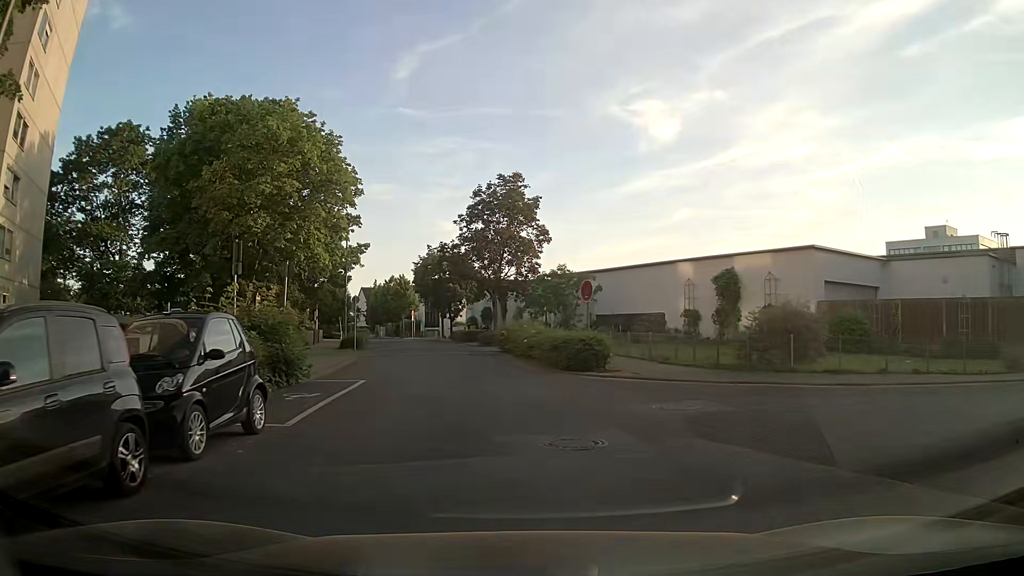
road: residential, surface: asphalt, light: Day
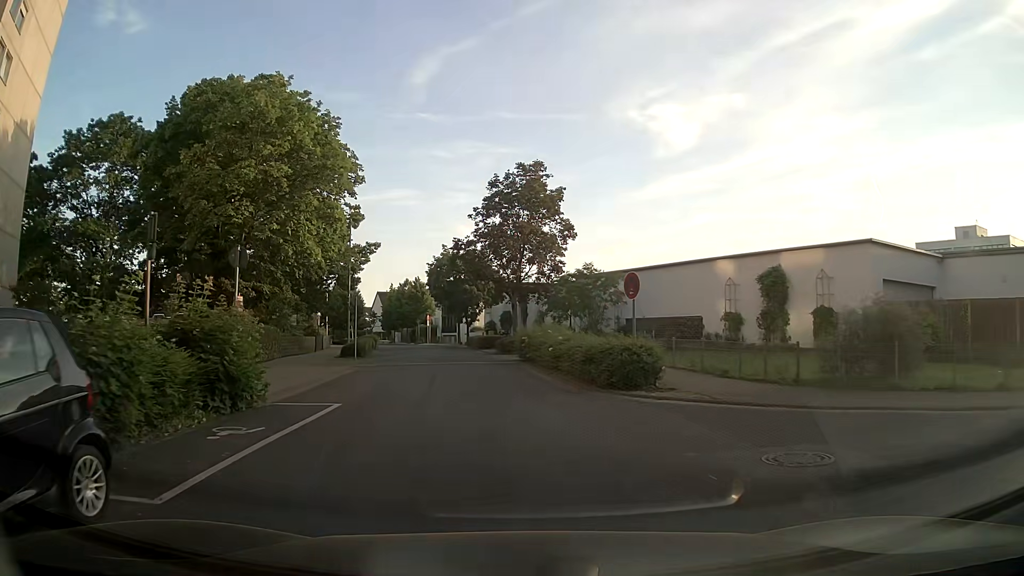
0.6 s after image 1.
(-0.2, +4.2) m; -2°
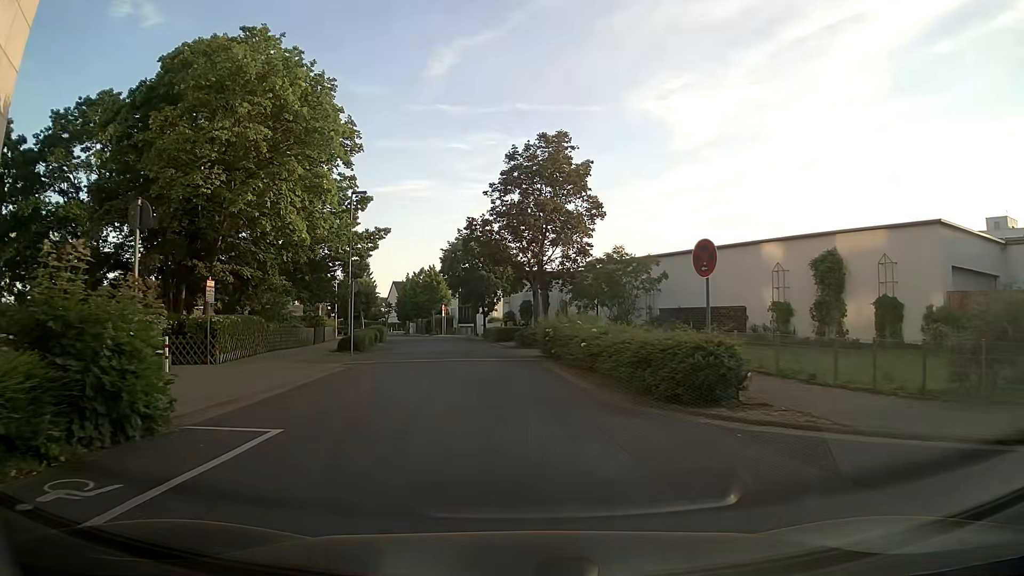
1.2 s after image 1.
(-0.1, +4.3) m; -4°
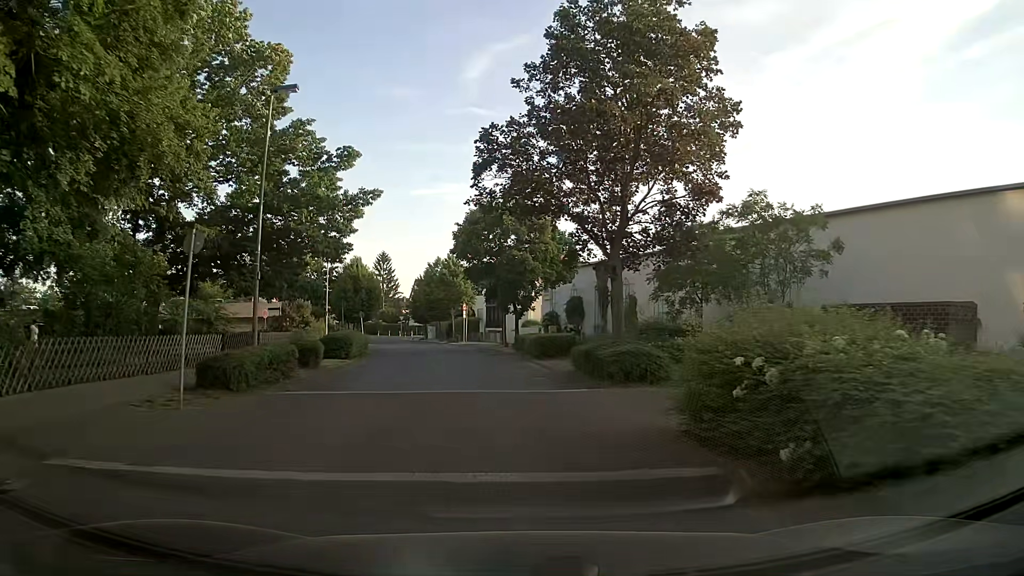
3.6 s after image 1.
(-0.3, +16.5) m; -2°
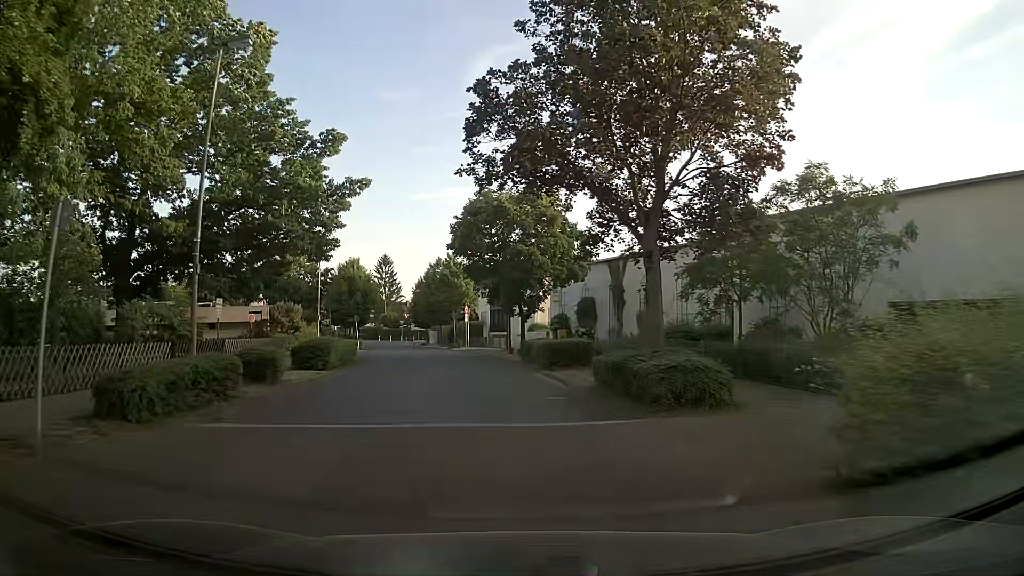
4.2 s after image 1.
(0.0, +3.9) m; 0°
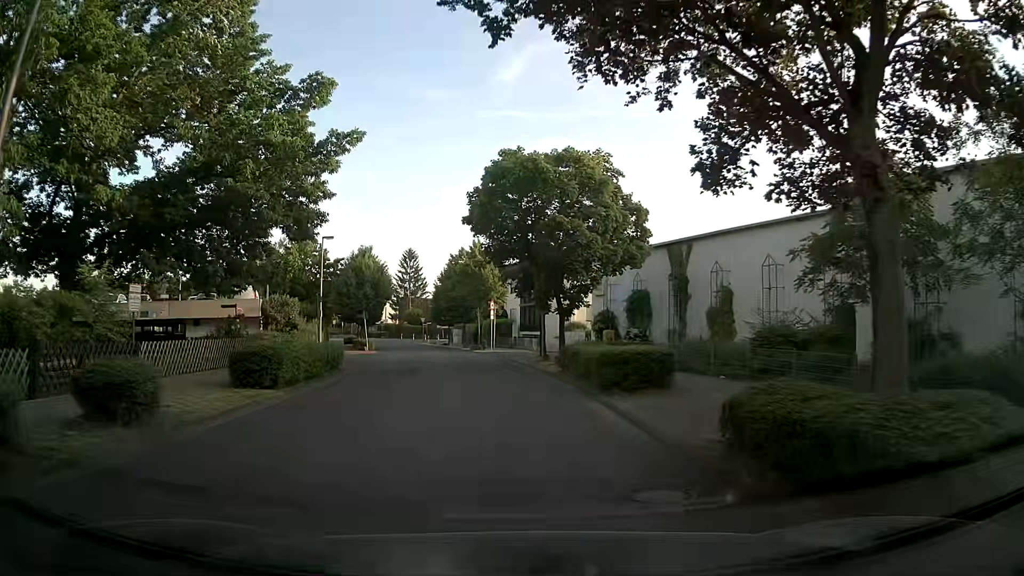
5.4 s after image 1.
(-0.2, +7.5) m; -4°
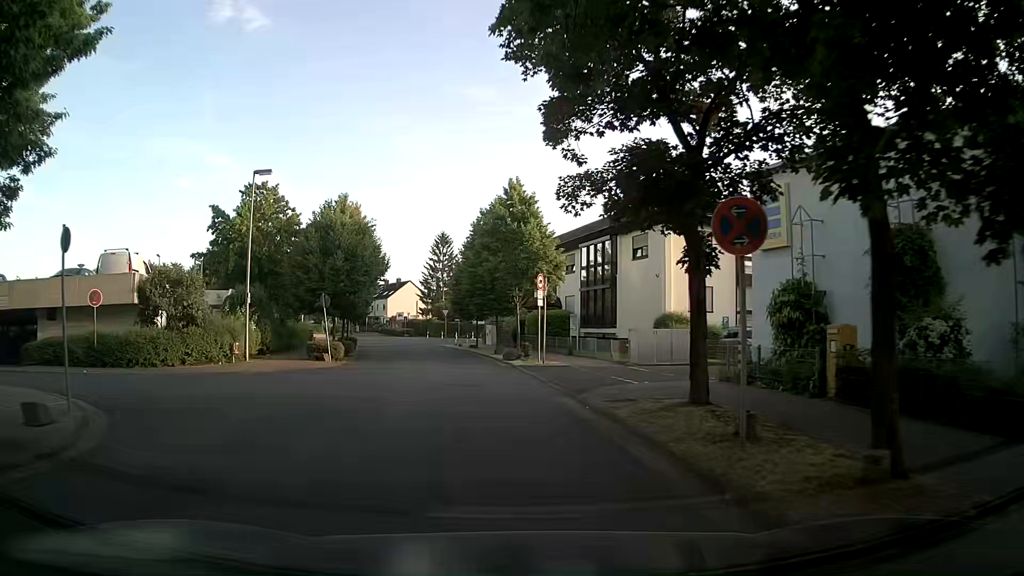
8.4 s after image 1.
(-0.4, +20.0) m; -3°
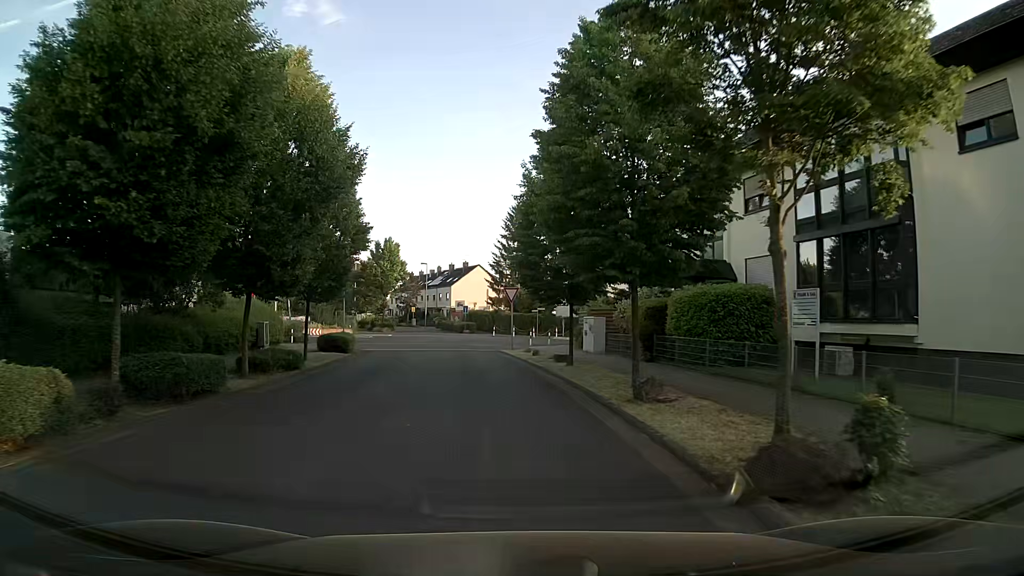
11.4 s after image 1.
(-1.5, +23.9) m; -6°
